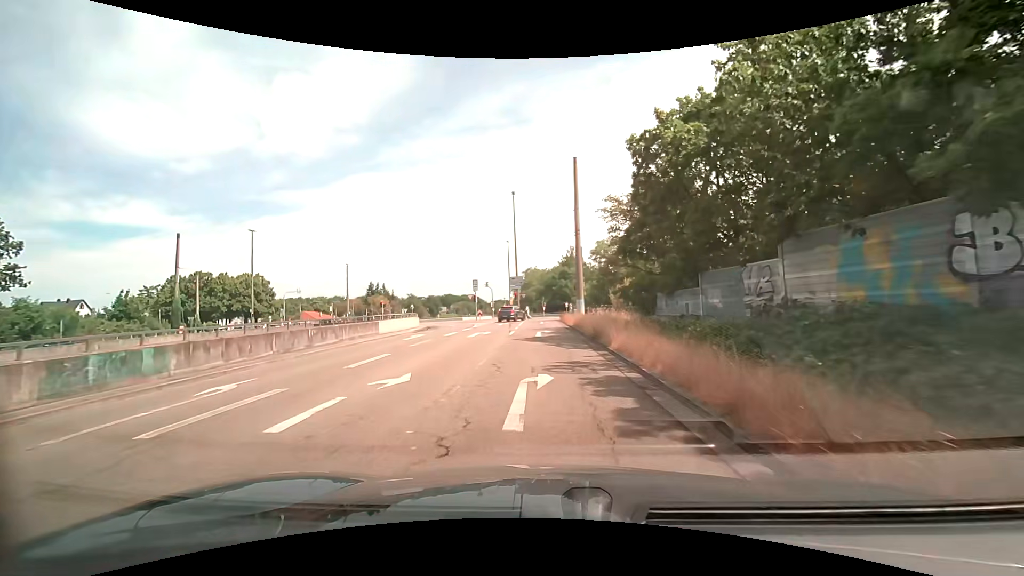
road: trunk_link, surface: asphalt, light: Day
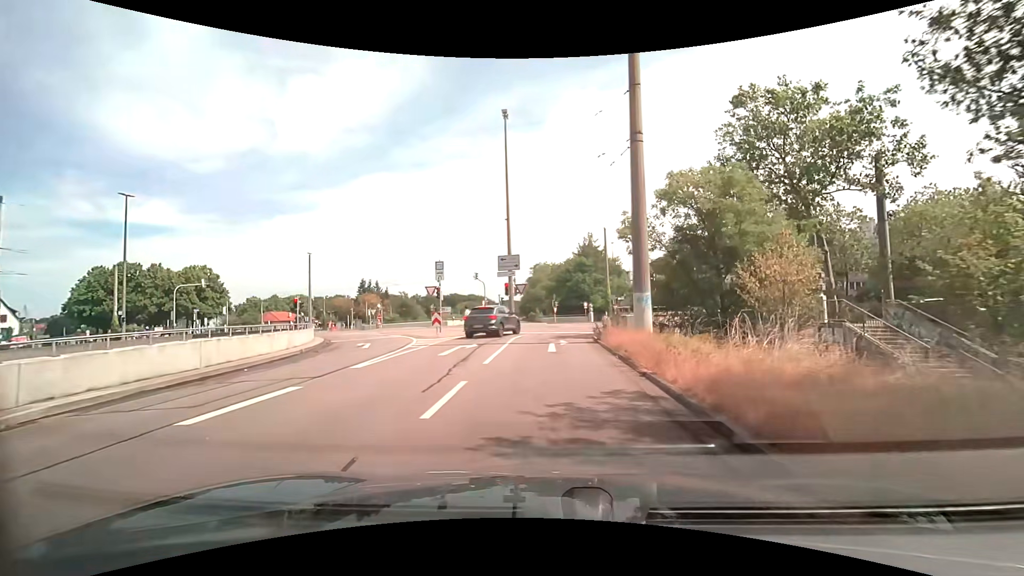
(0.0, +23.3) m; -1°
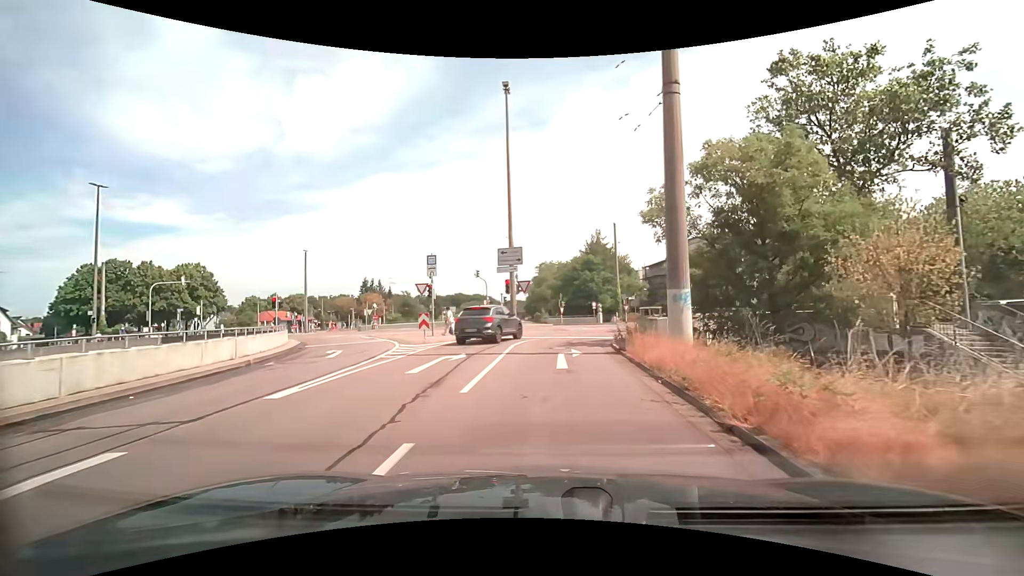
(0.0, +4.0) m; 0°
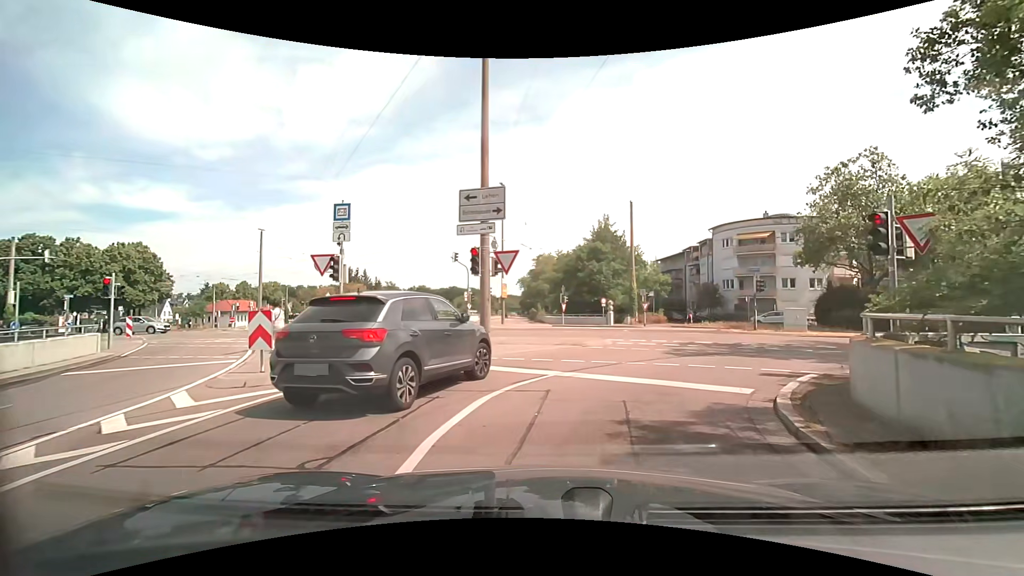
(-0.2, +13.0) m; -1°
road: tertiary_link
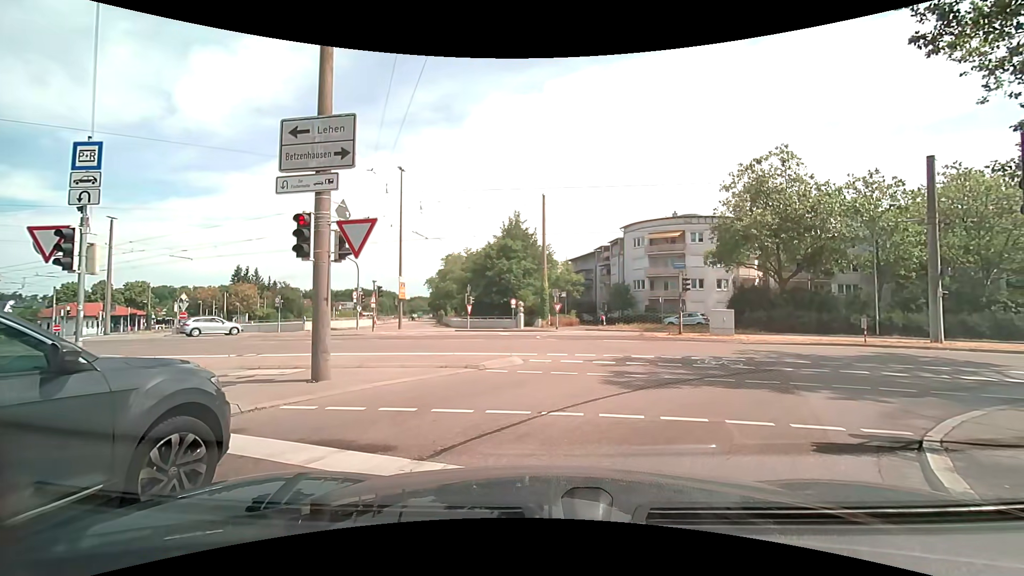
(+0.3, +5.0) m; +9°
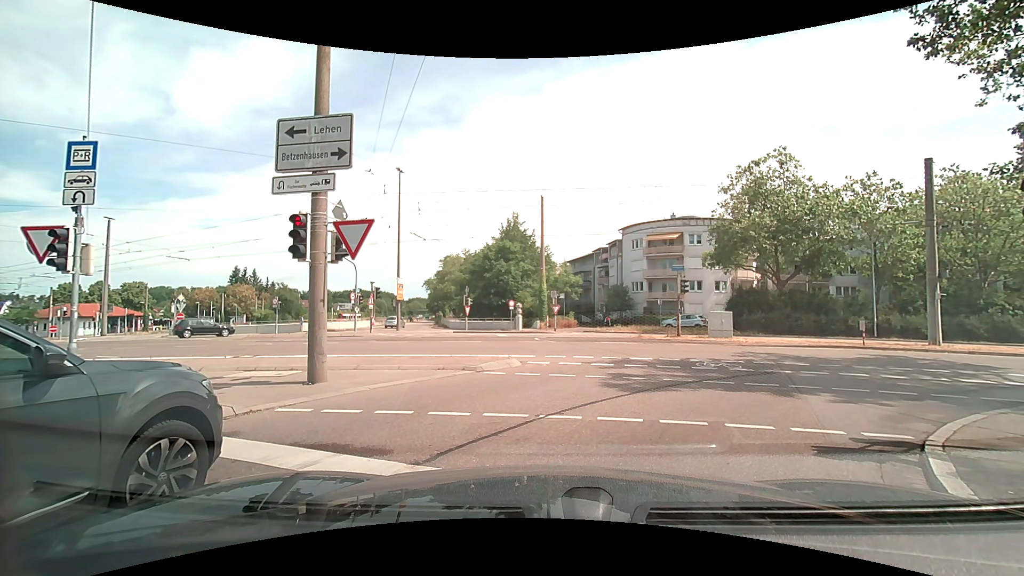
(0.0, +0.2) m; 0°
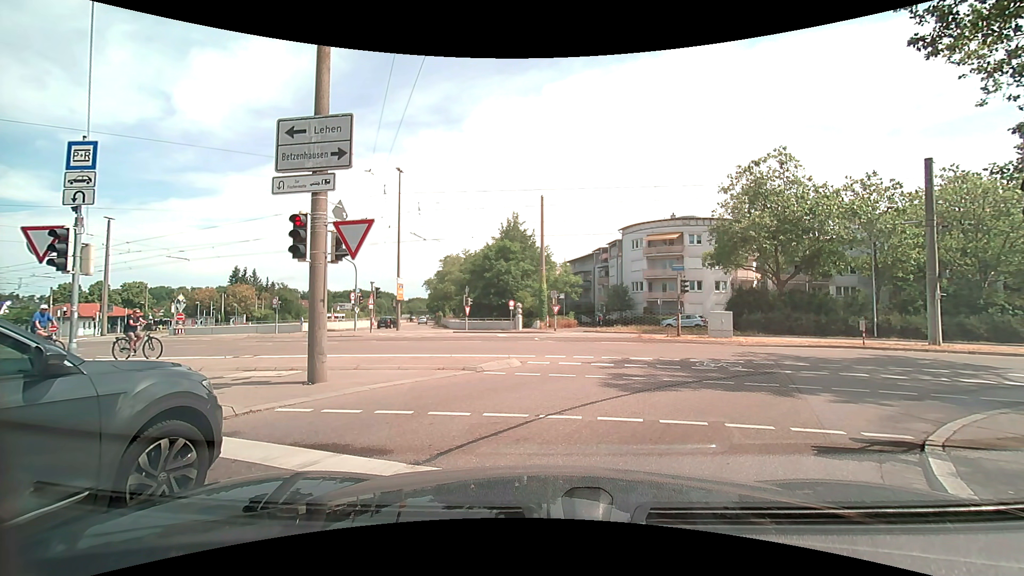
(0.0, 0.0) m; 0°
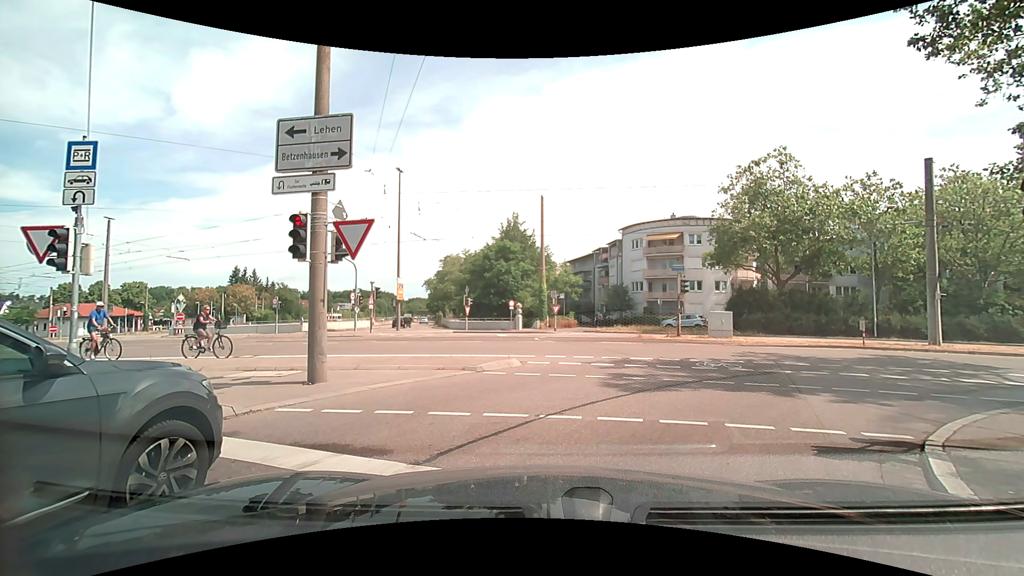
(0.0, 0.0) m; 0°
